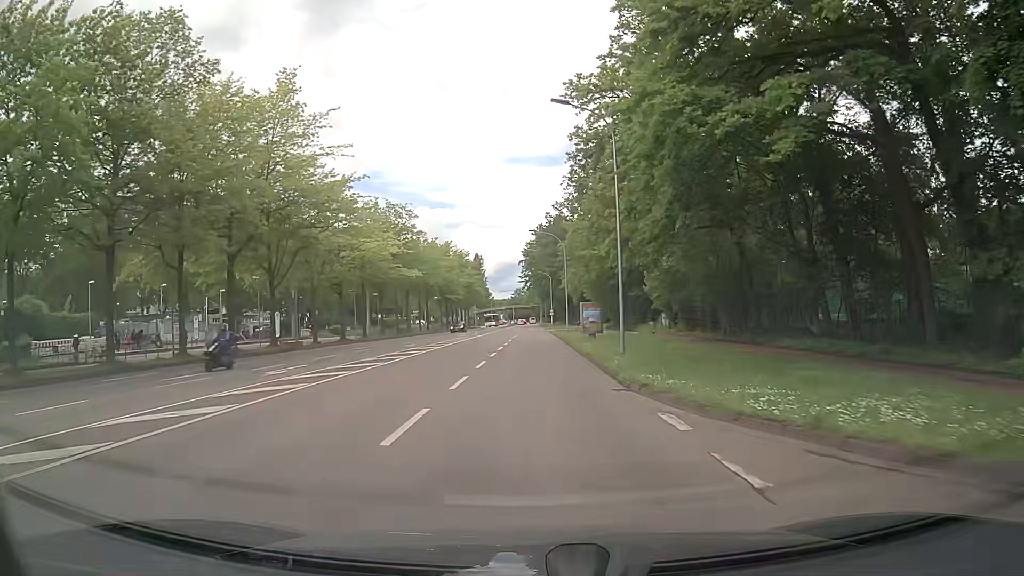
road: secondary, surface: asphalt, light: Day
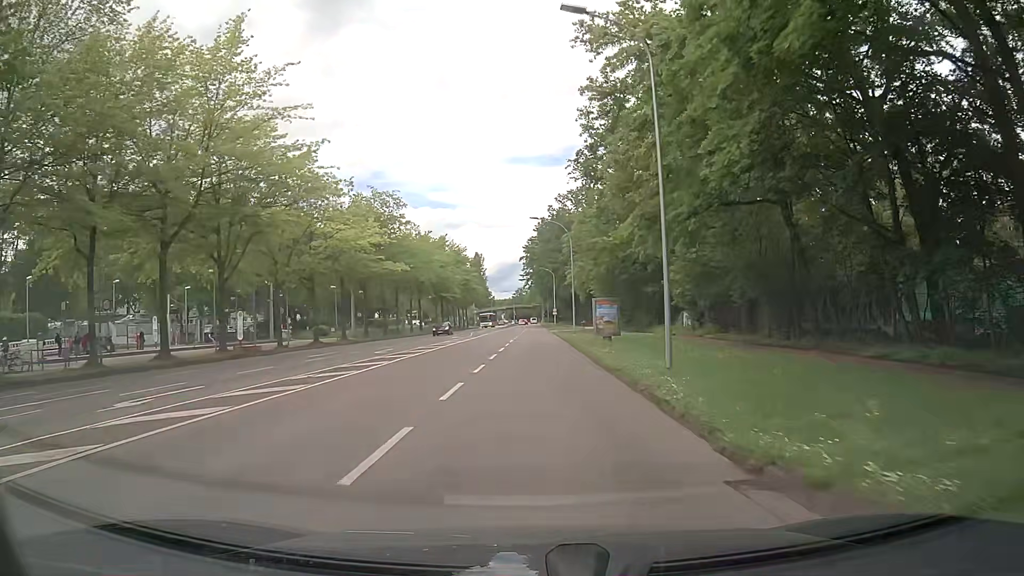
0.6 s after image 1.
(0.0, +7.8) m; 0°
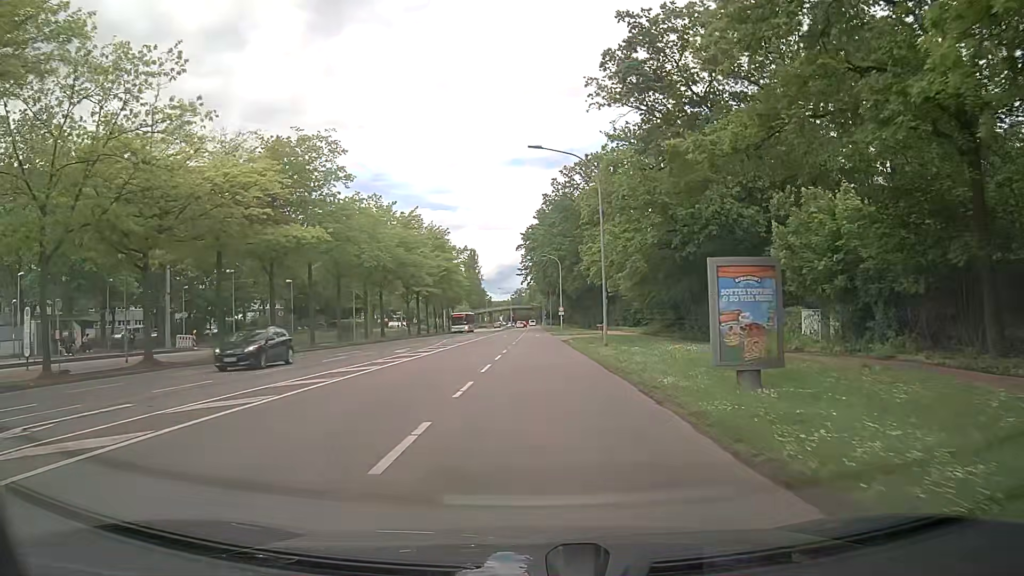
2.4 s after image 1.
(-0.1, +23.6) m; 0°
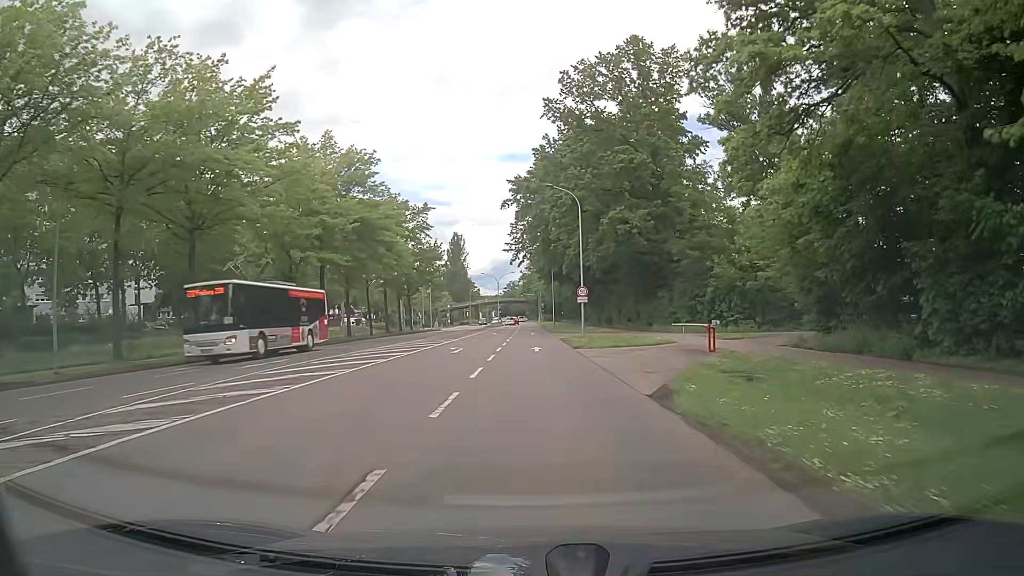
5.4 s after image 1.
(+0.4, +39.0) m; 0°
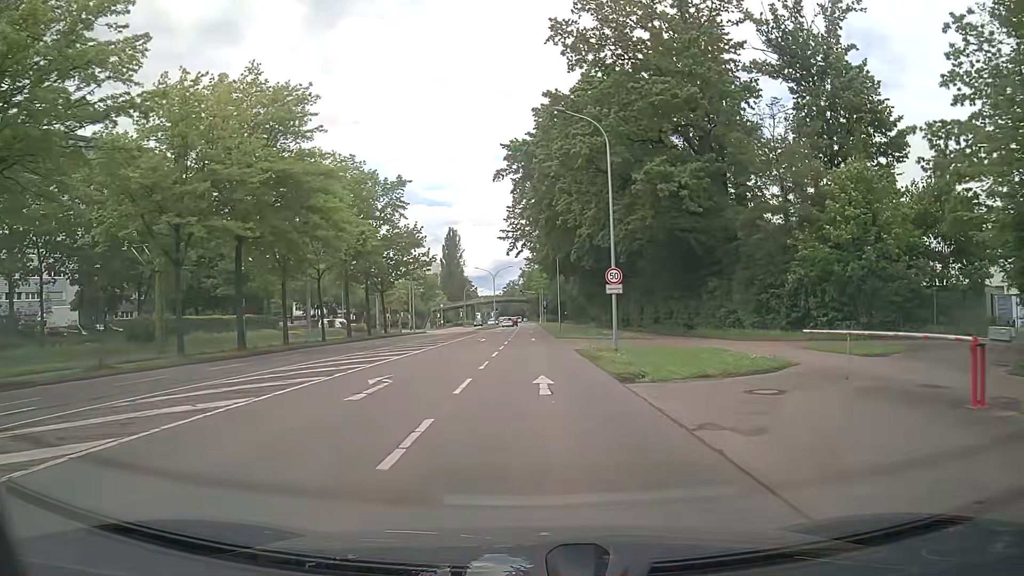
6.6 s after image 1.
(+0.2, +15.1) m; 0°
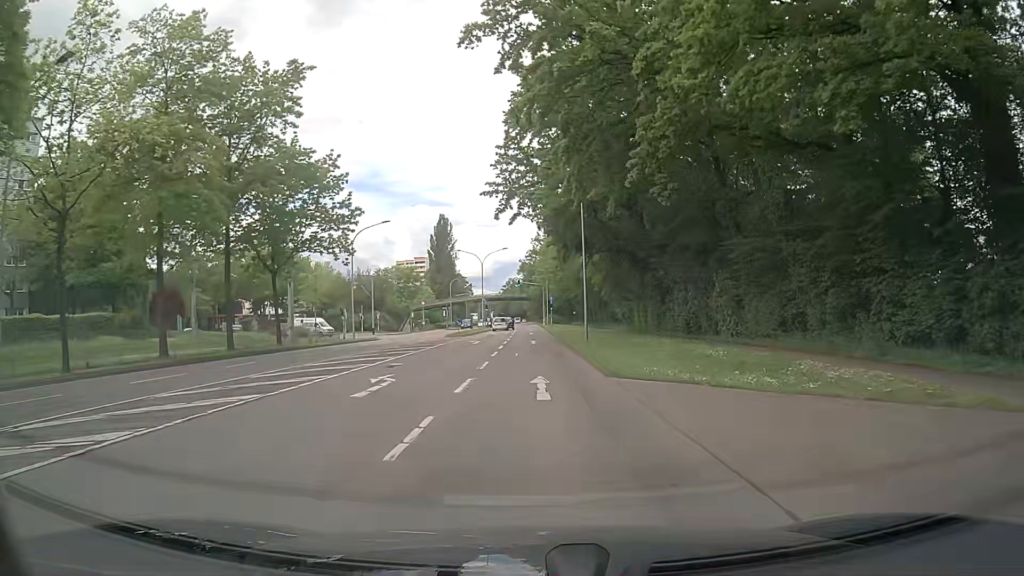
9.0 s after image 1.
(+0.1, +29.7) m; 0°
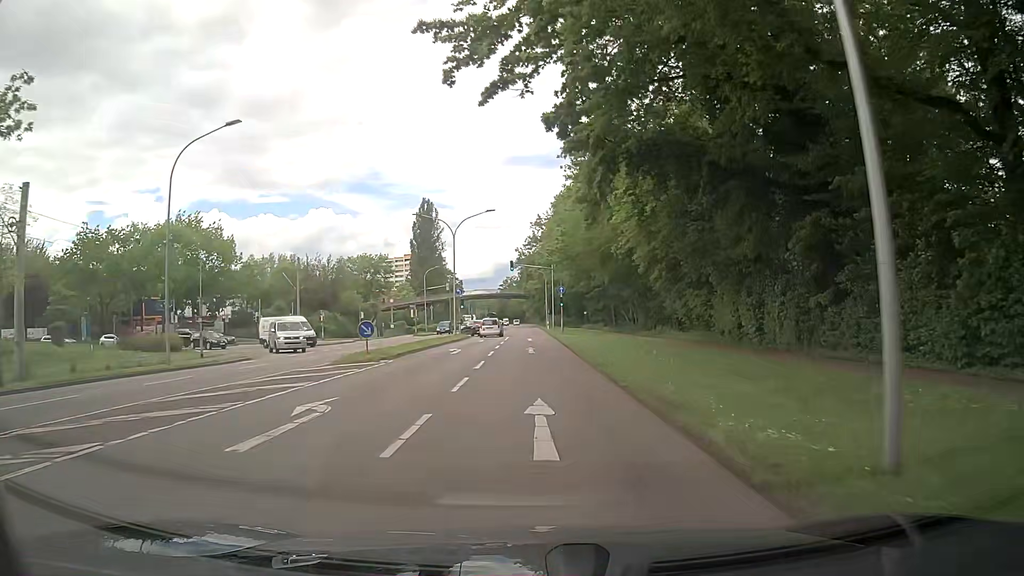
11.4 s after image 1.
(+0.1, +29.9) m; +1°
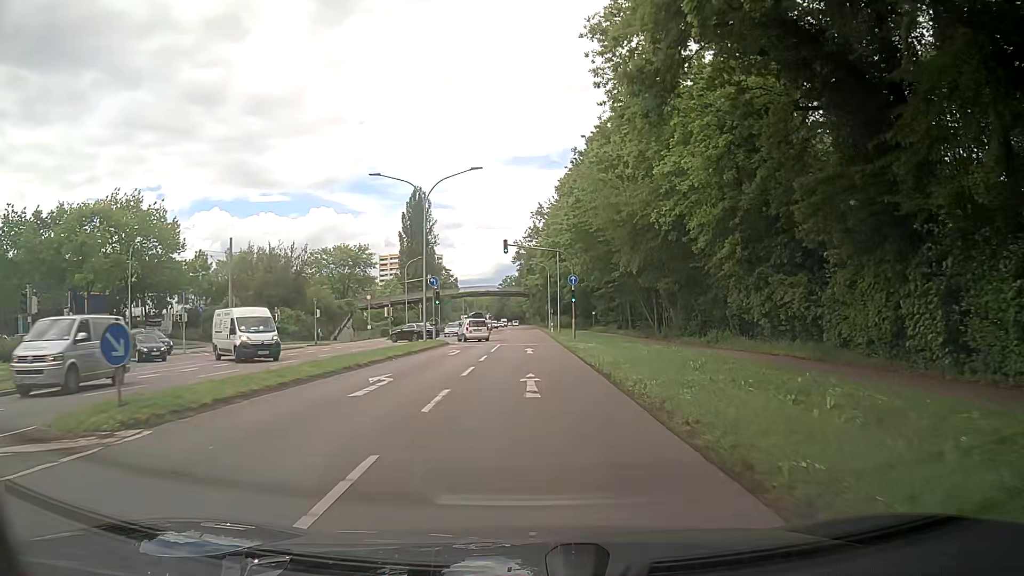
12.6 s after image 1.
(-0.2, +15.0) m; 0°
(0, +10) (0, +20) (0, +30) (0, +40) (0, +50) (0, +60) (-1, +70) (-1, +80) (-1, +90) (-2, +100) m
